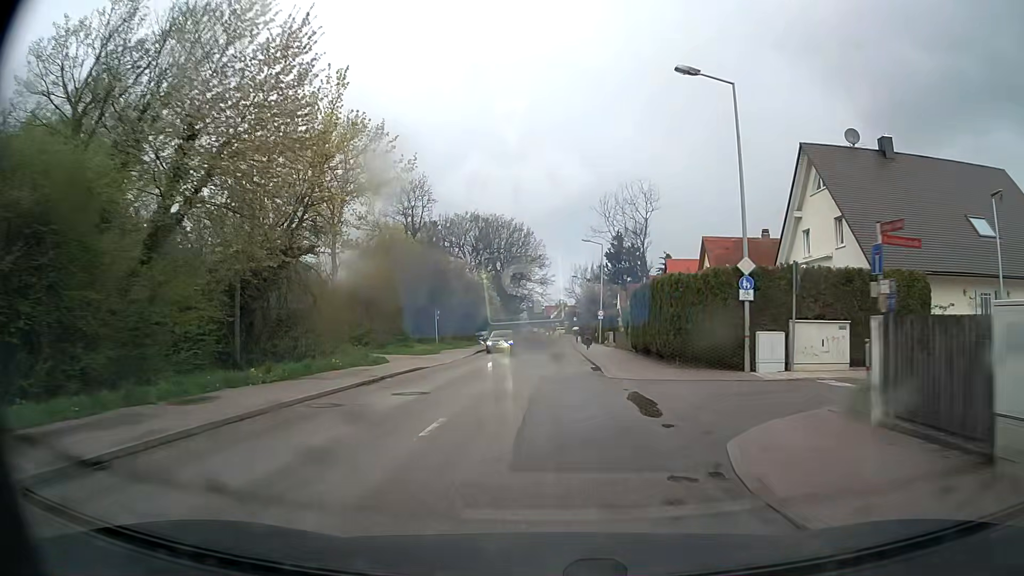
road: tertiary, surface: asphalt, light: Day
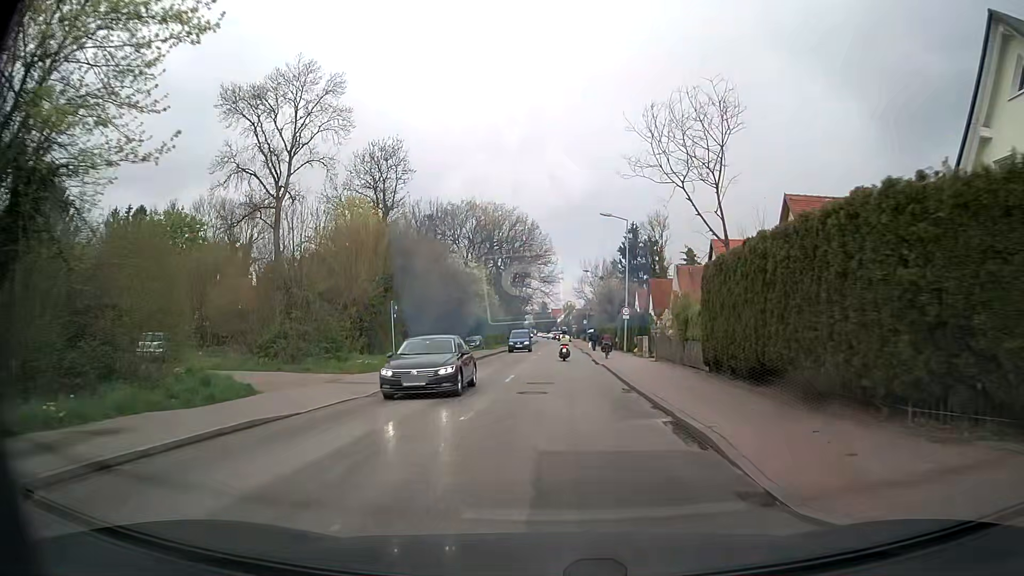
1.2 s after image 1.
(-0.1, +15.0) m; -1°
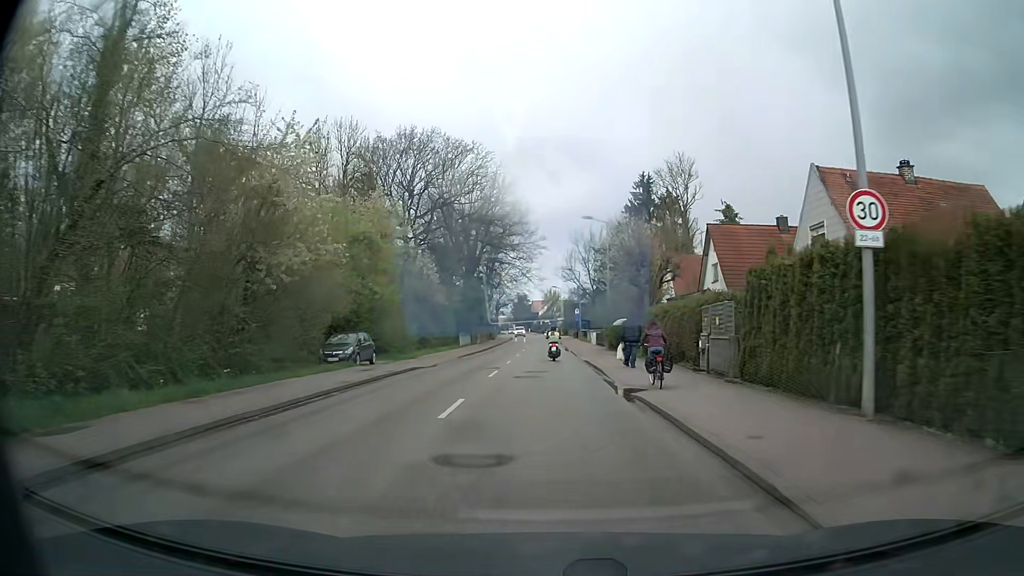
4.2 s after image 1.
(+0.9, +36.8) m; +2°
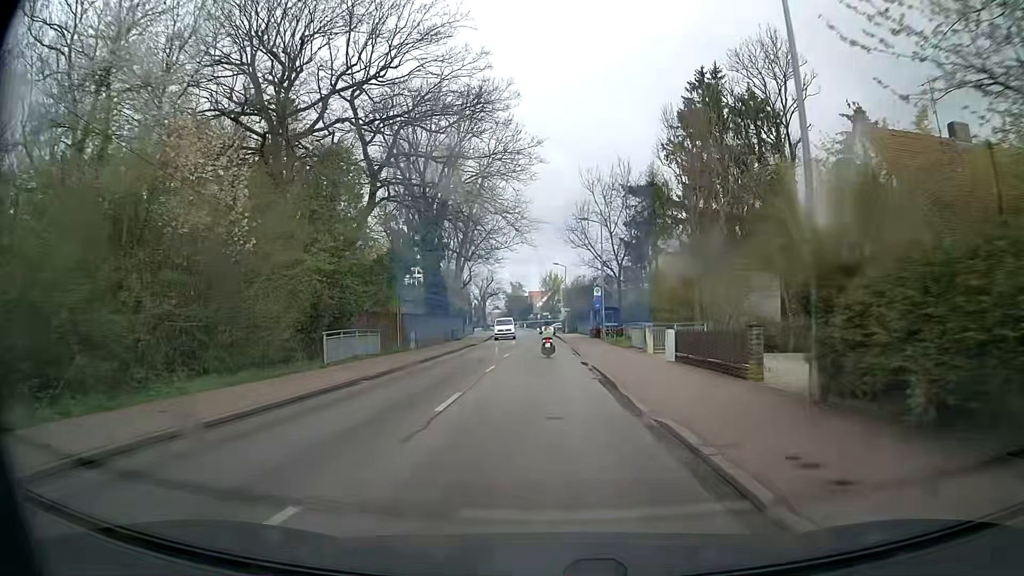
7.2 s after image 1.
(+0.1, +37.1) m; 0°
